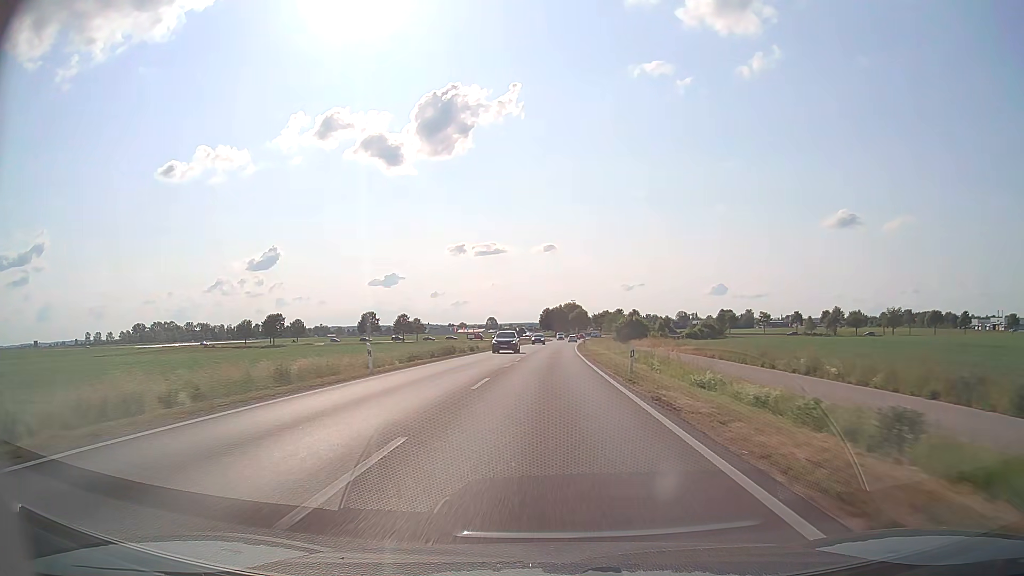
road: secondary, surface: asphalt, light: Day
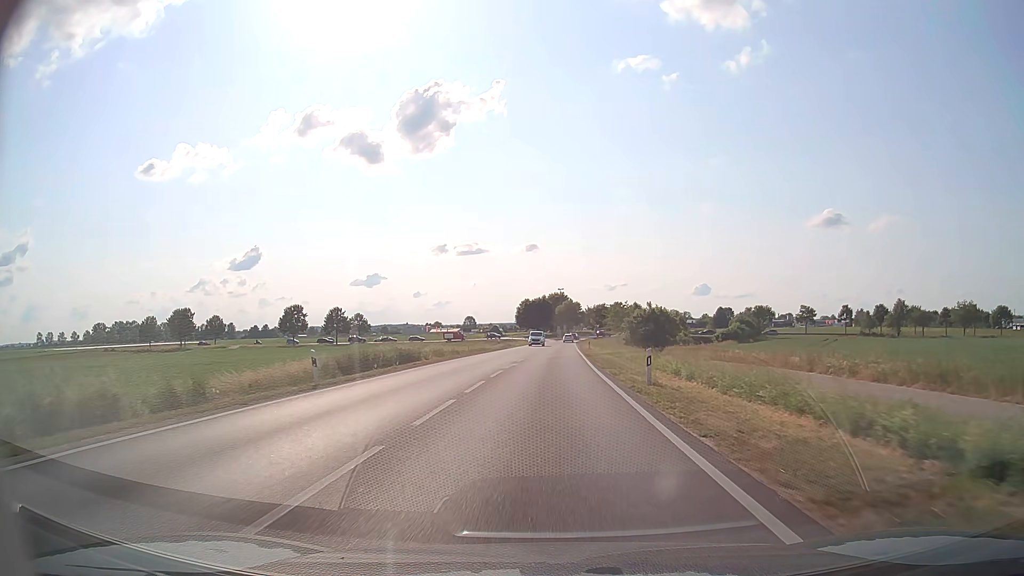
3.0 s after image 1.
(+0.8, +54.9) m; +1°
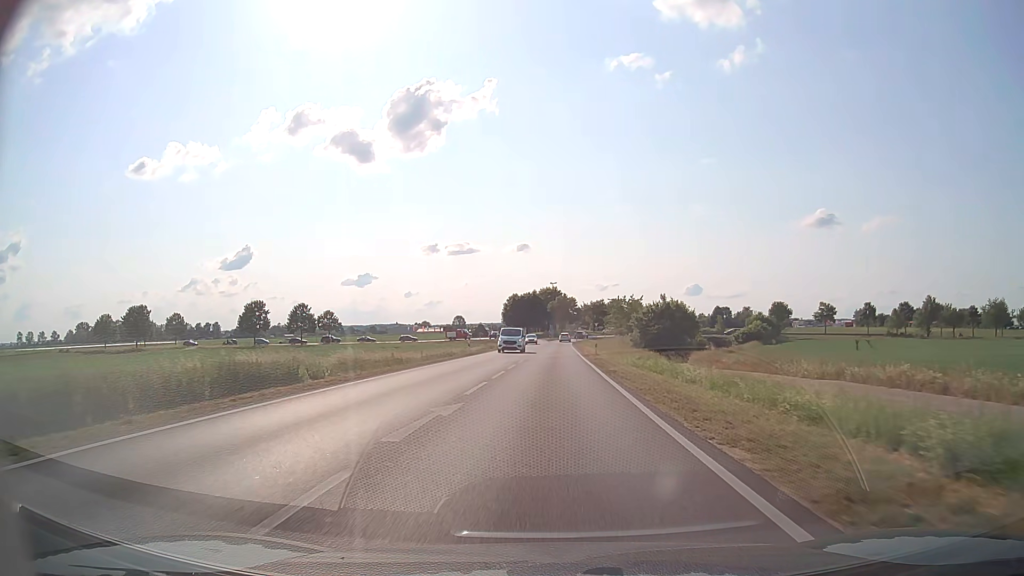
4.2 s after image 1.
(+0.1, +19.5) m; +1°
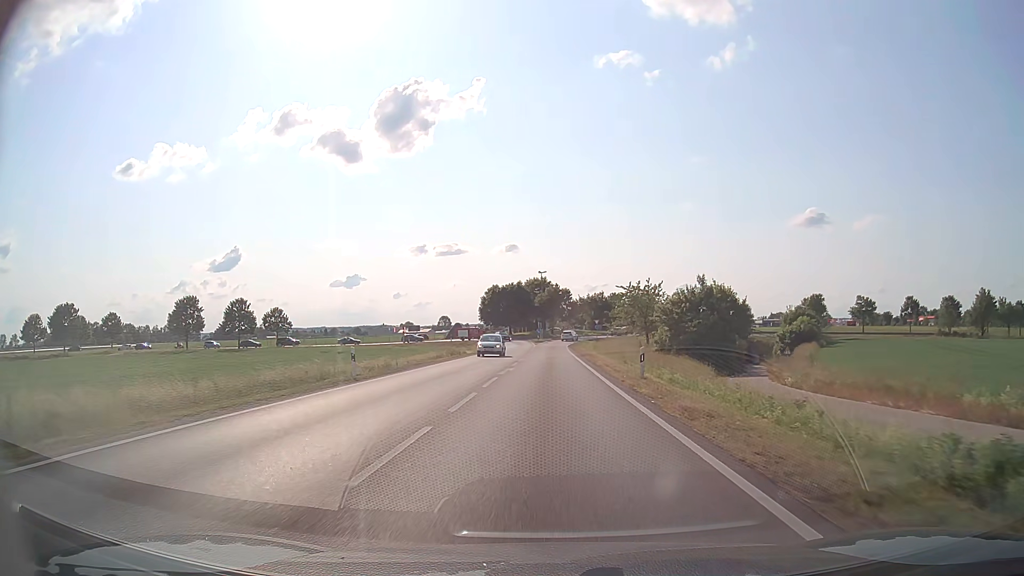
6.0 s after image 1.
(+0.2, +27.3) m; +1°
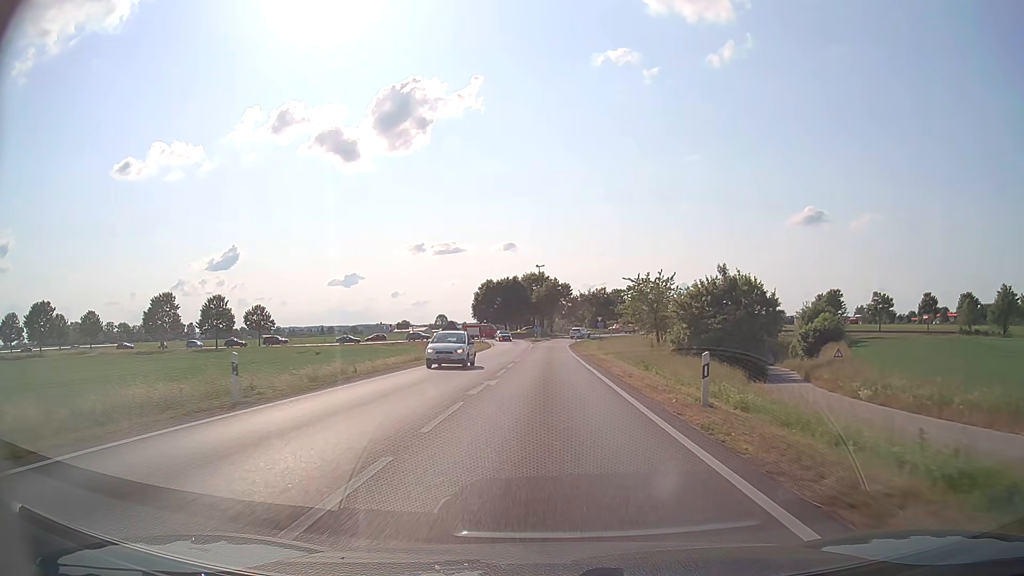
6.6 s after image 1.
(0.0, +8.5) m; 0°
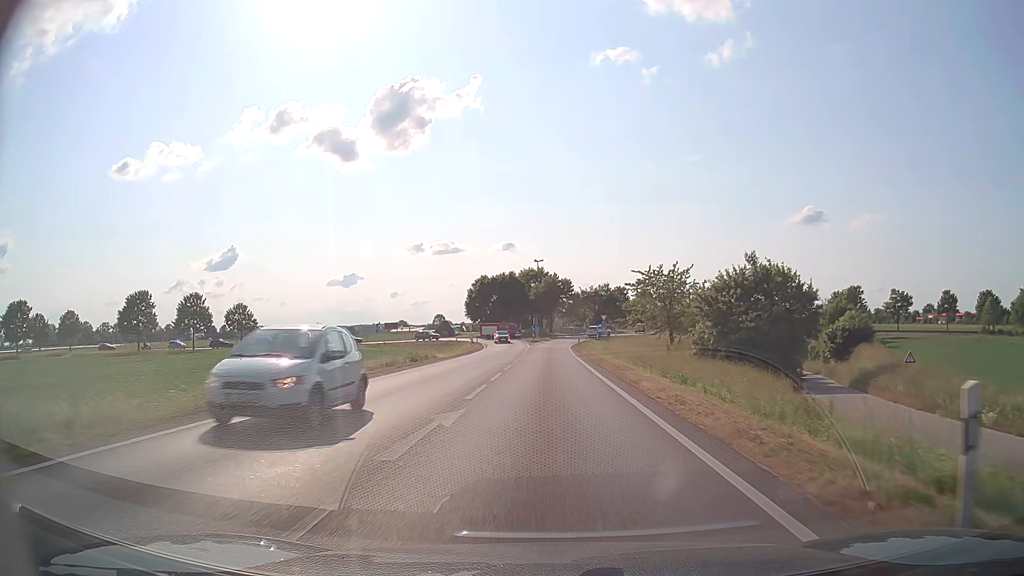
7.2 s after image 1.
(0.0, +8.1) m; 0°
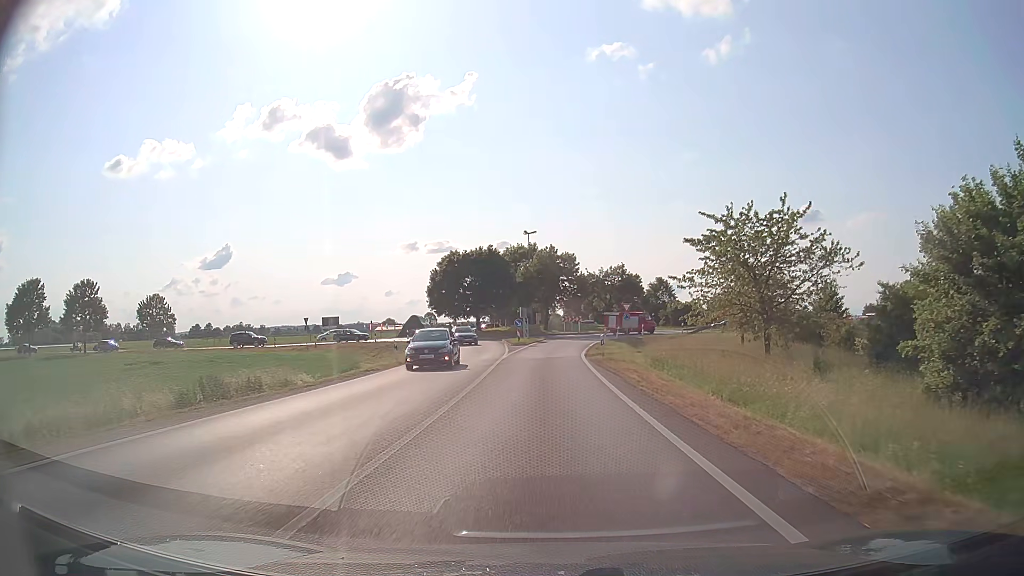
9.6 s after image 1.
(+0.1, +28.7) m; 0°
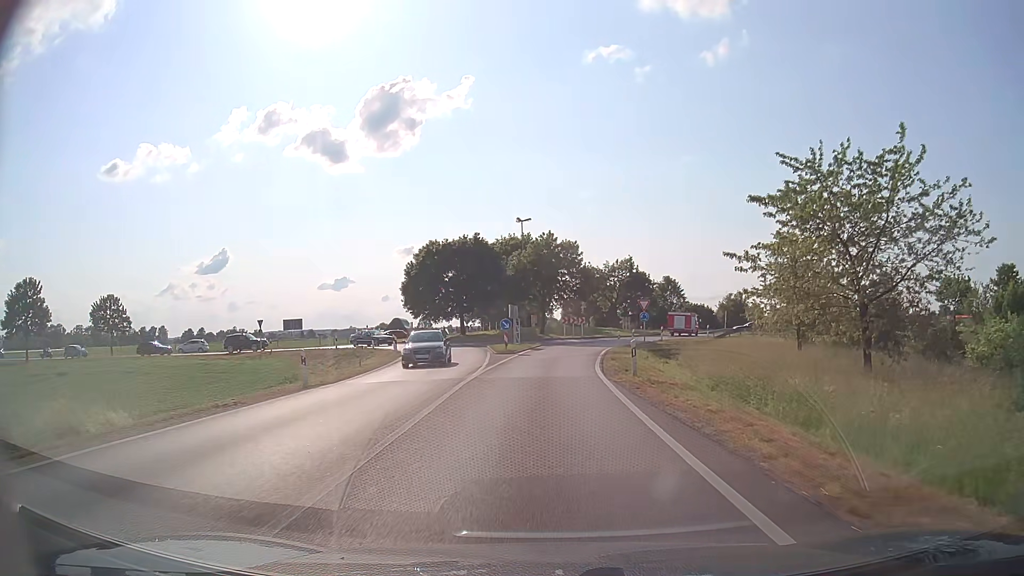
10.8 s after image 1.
(0.0, +11.5) m; 0°
(0, +10) (0, +20) (0, +30) (+2, +40) (+5, +49) (+11, +57) (+15, +66) (+14, +76) (+8, +84) (+3, +93) m
